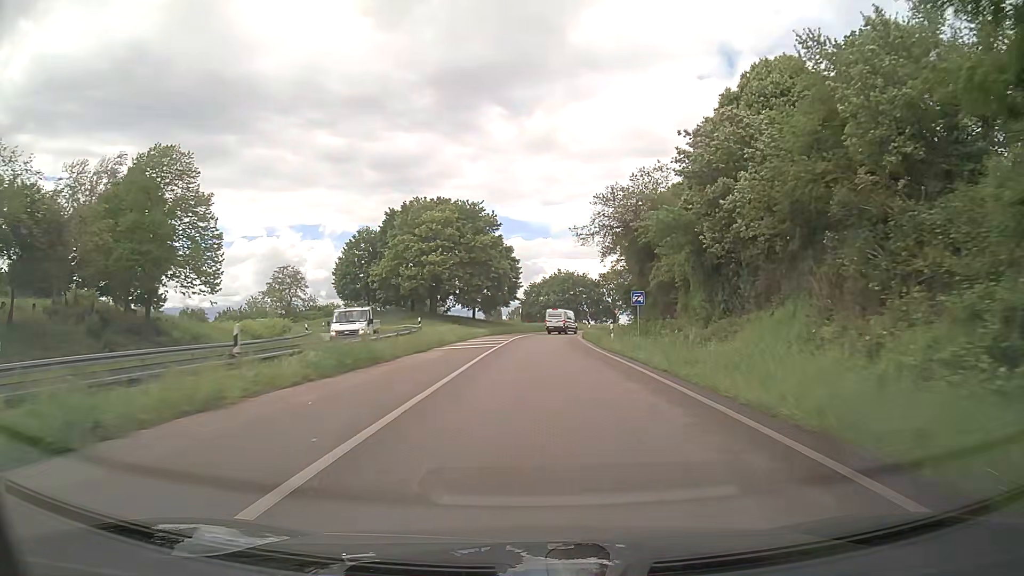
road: trunk_link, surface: asphalt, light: Day
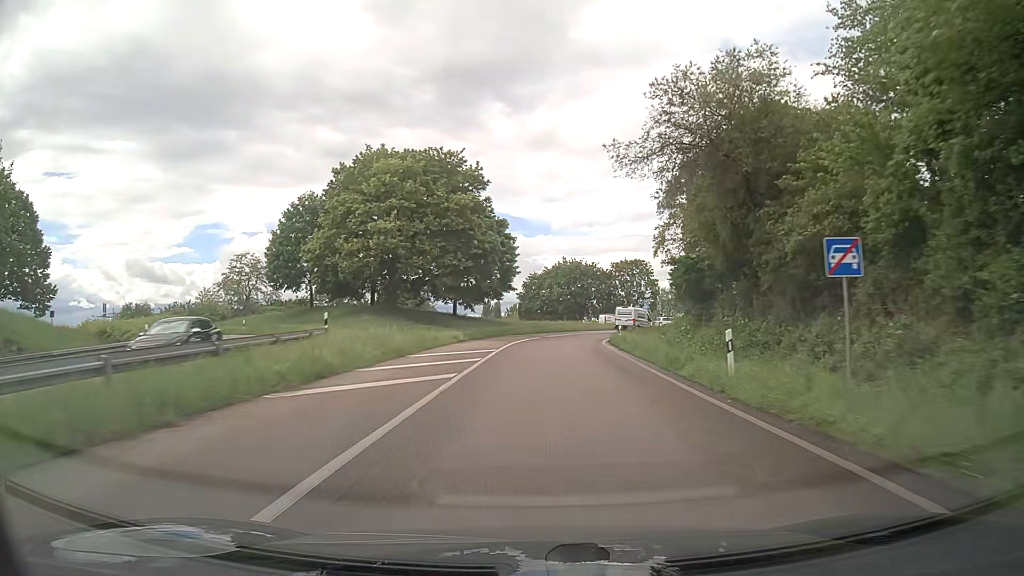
(+0.1, +20.6) m; 0°
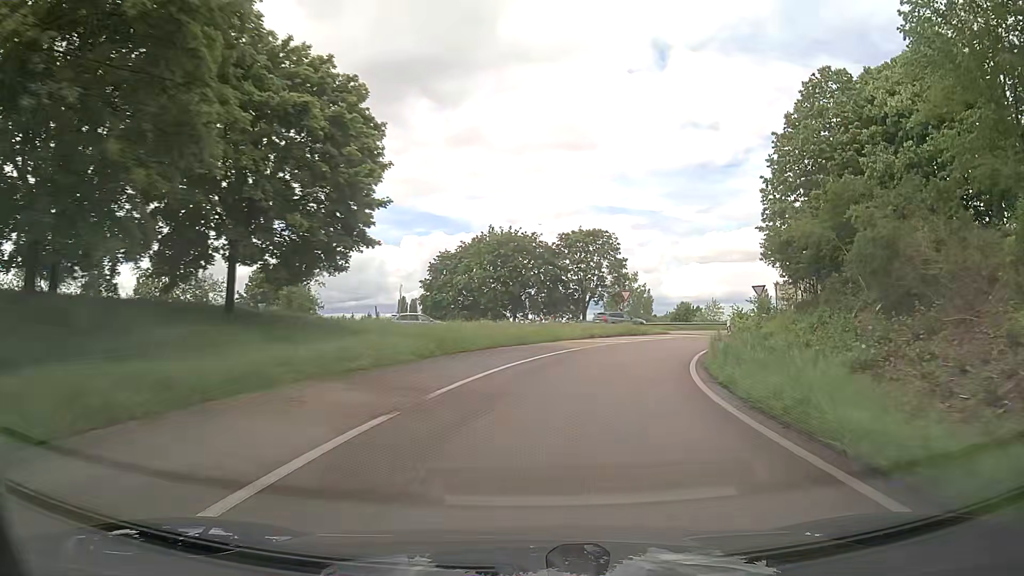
(+1.0, +37.5) m; +6°
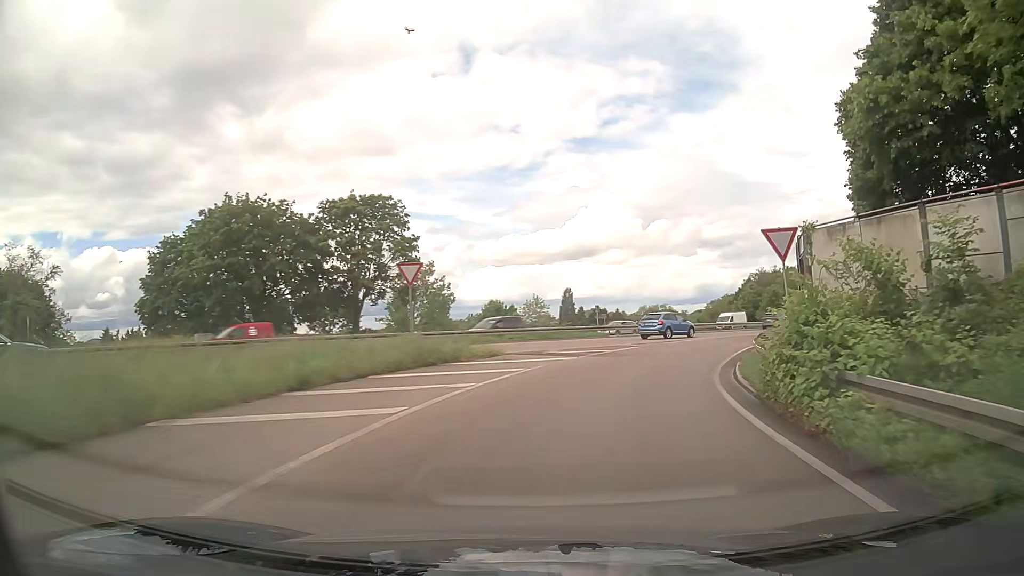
(+3.3, +25.4) m; +17°
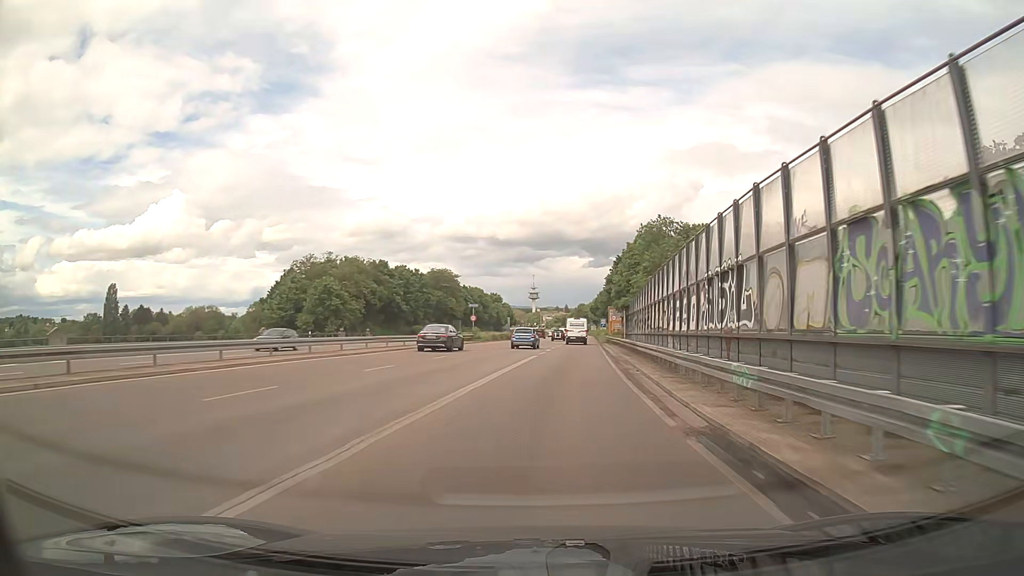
(+14.1, +39.4) m; +38°
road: trunk
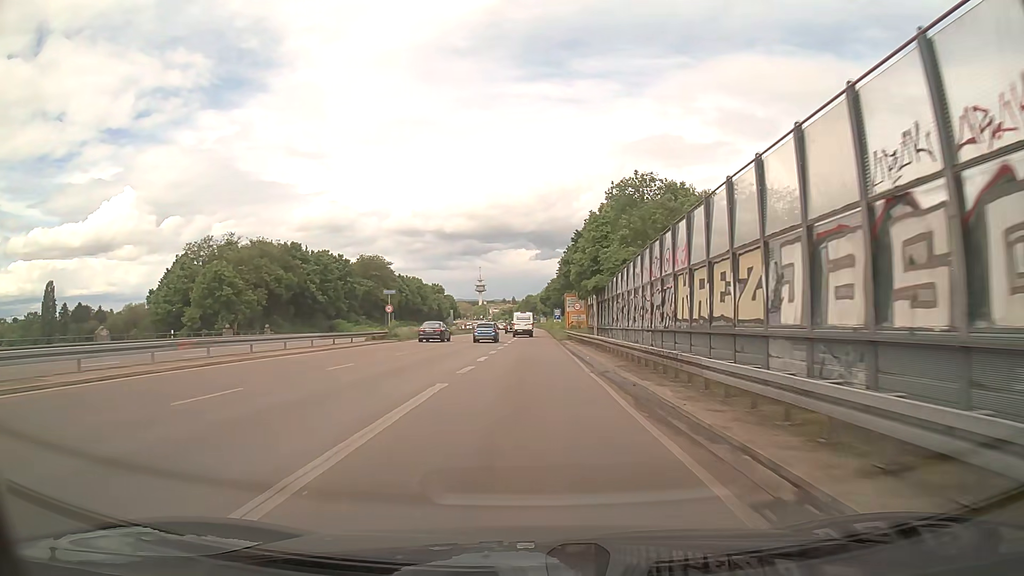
(+1.0, +18.3) m; +5°
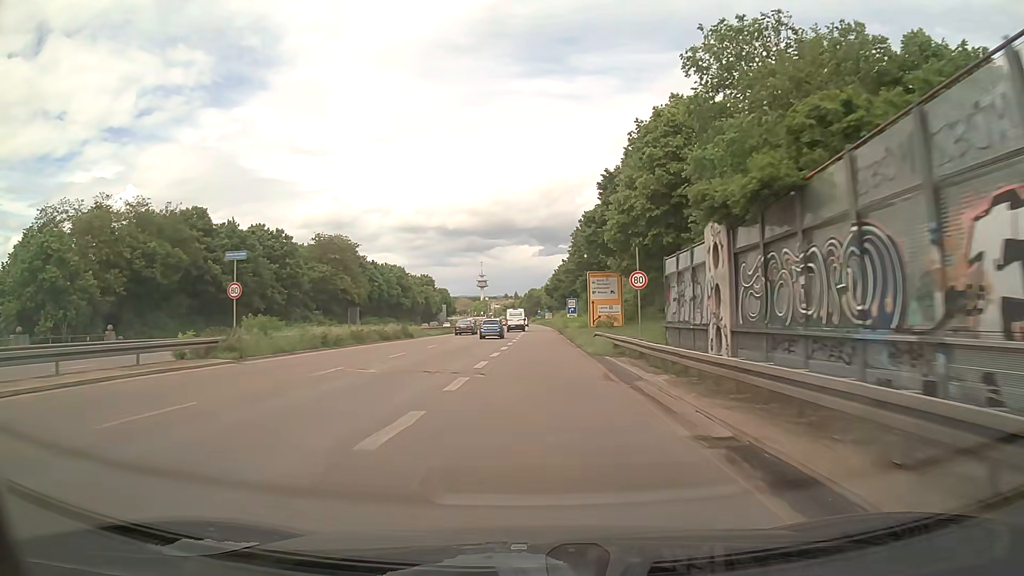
(+0.1, +29.6) m; 0°
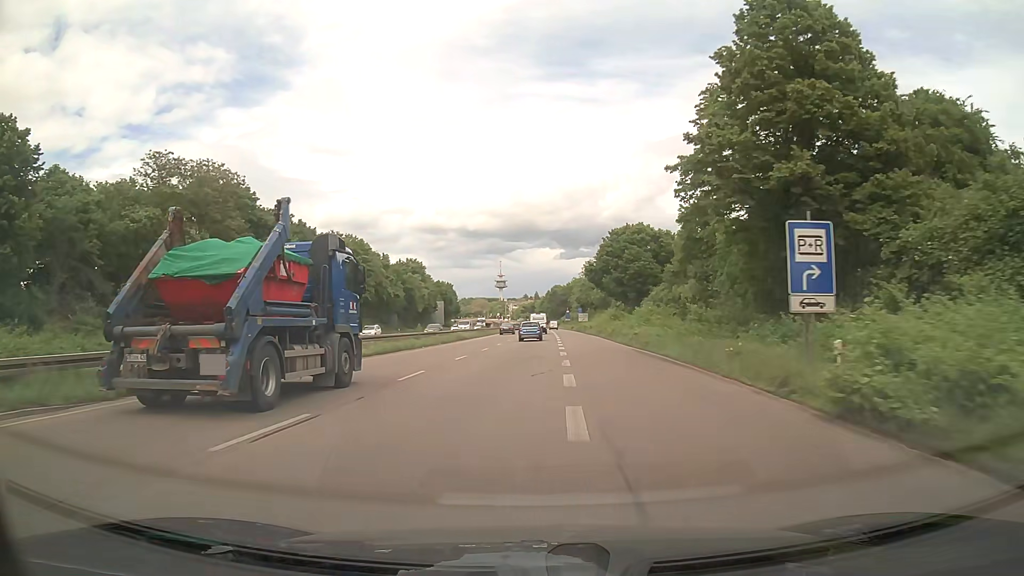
(-1.5, +54.6) m; -2°
(0, +10) (0, +20) (0, +30) (0, +40) (0, +50) (+1, +60) (+1, +70) (+1, +80) (+1, +90) (+2, +100) m
